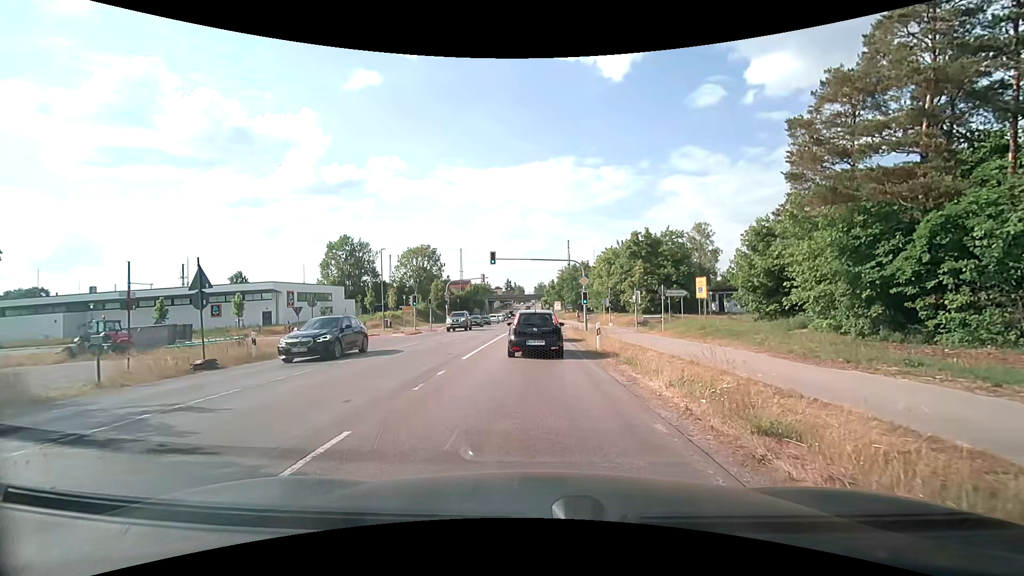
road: secondary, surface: asphalt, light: Day
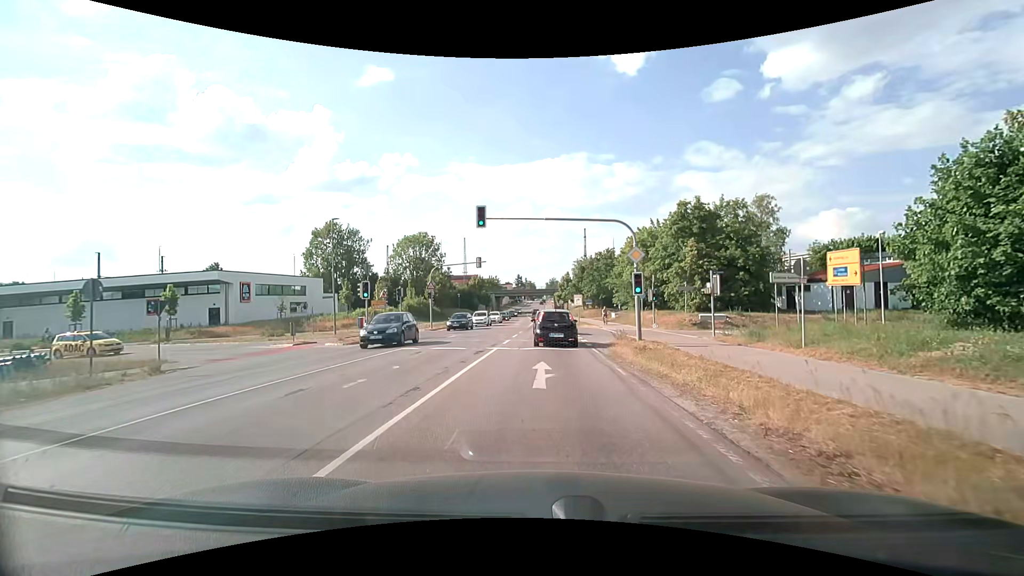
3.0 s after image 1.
(-0.1, +16.1) m; 0°
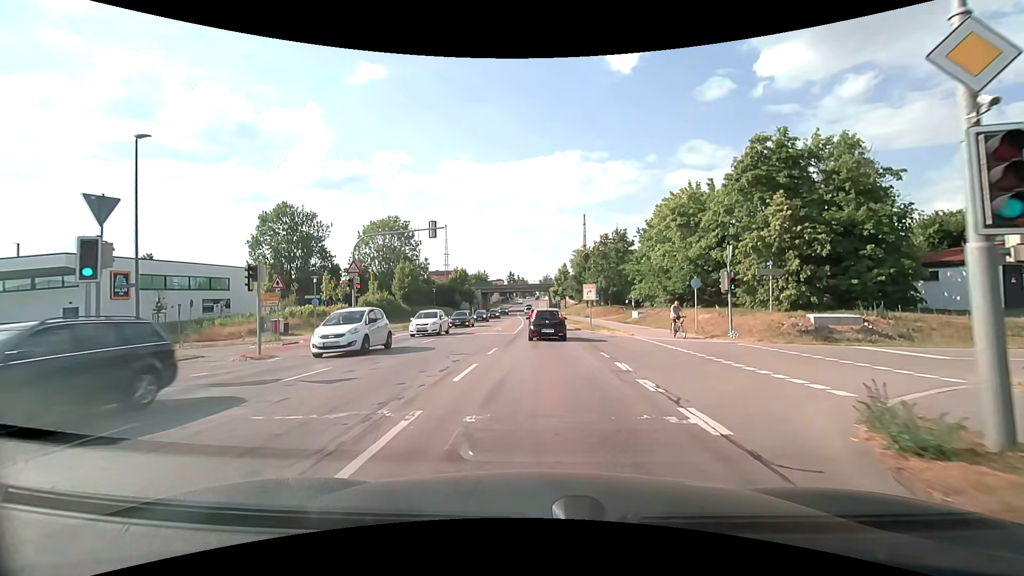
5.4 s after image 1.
(-0.1, +17.9) m; 0°
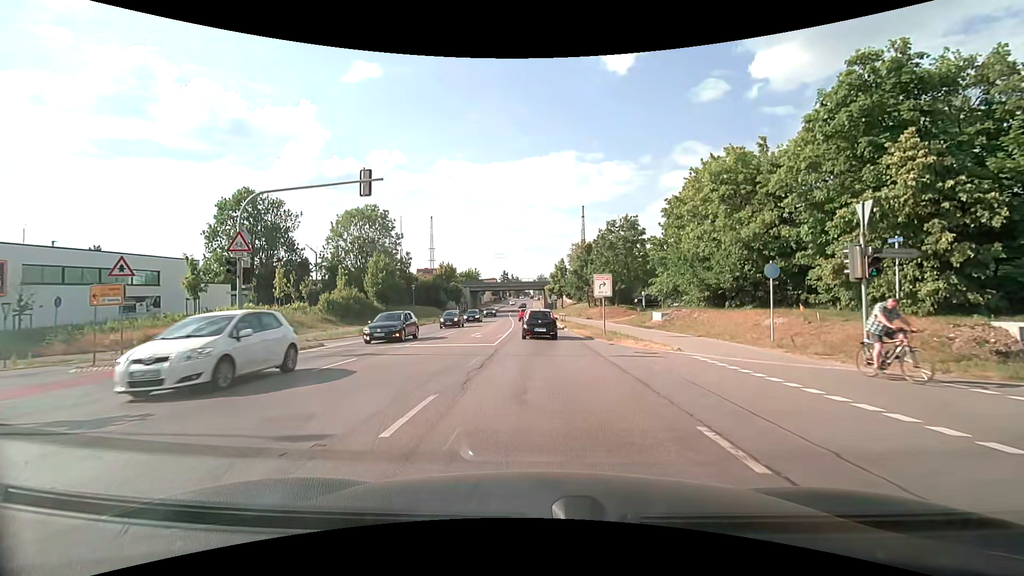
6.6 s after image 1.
(+0.1, +10.3) m; +1°
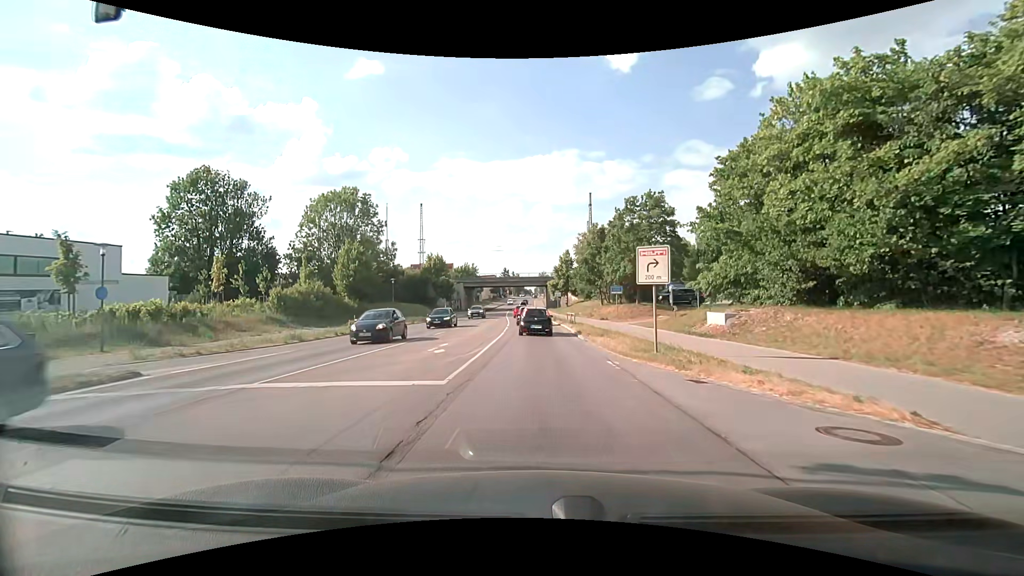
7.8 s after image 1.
(-0.1, +11.0) m; 0°
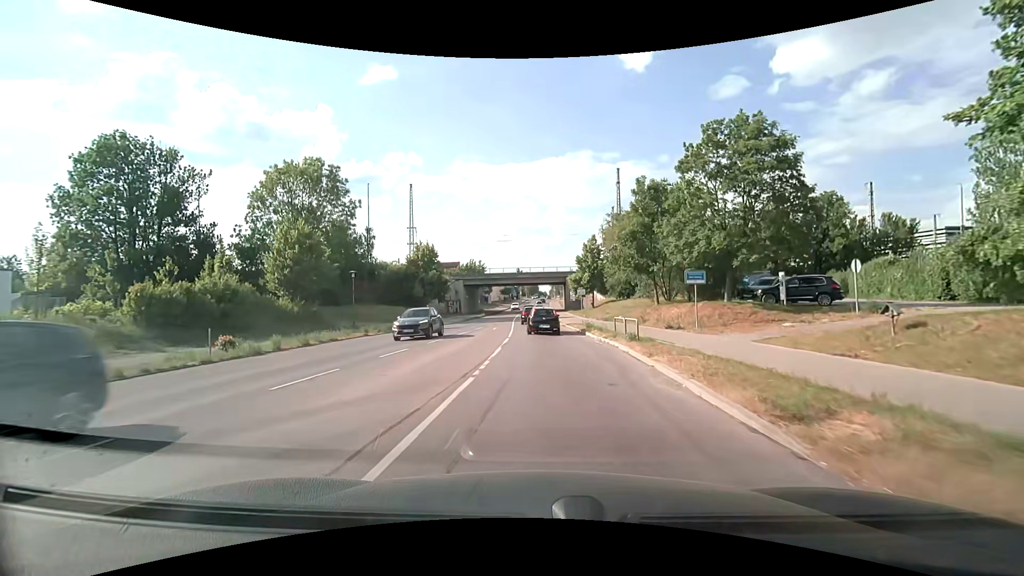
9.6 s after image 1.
(-0.4, +17.9) m; -2°
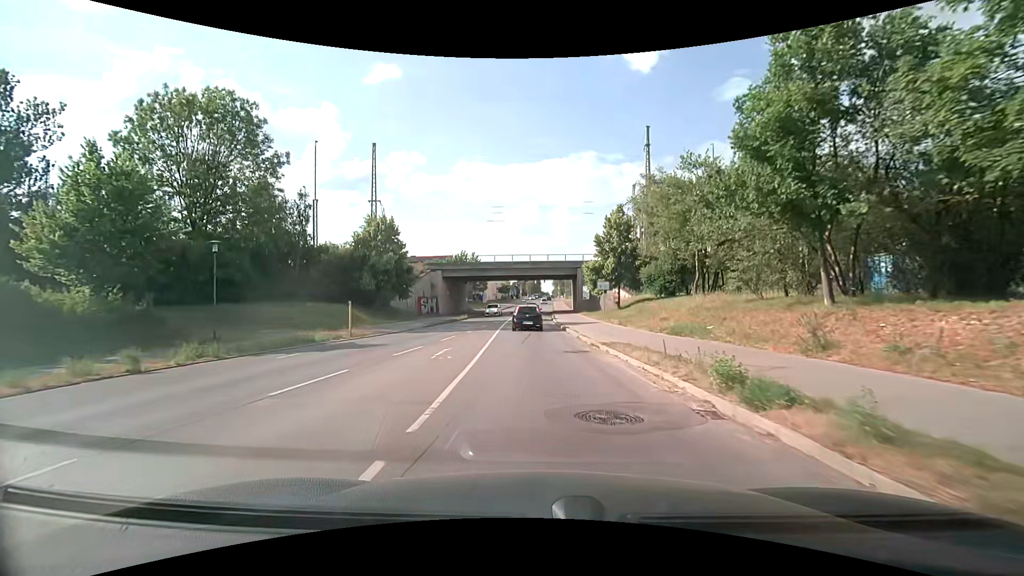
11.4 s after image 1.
(+0.1, +19.1) m; 0°
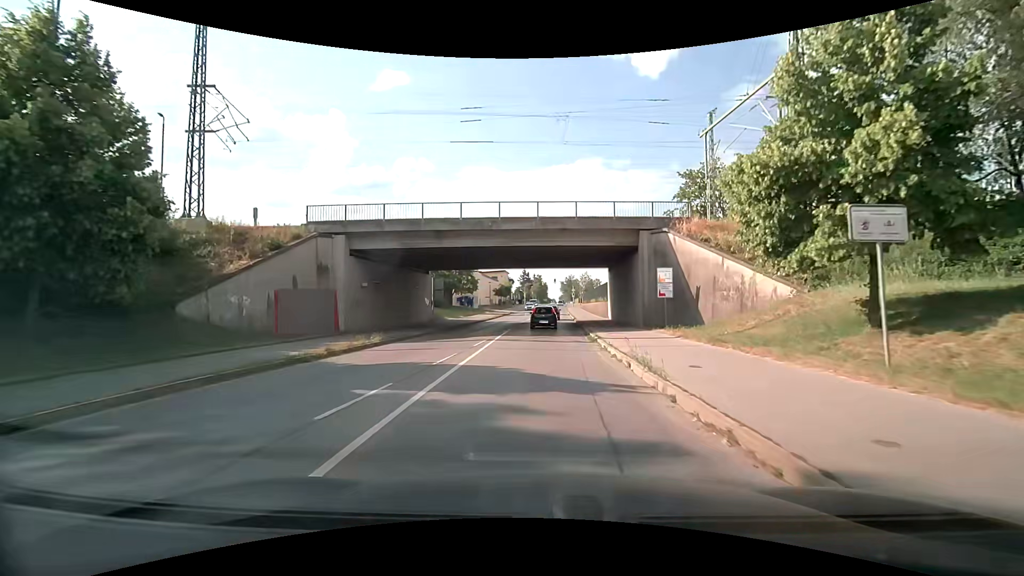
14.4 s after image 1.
(-0.4, +32.4) m; 0°
(0, +10) (0, +20) (0, +30) (+1, +40) (0, +50) (+1, +60) (+1, +70) (+1, +80) (+2, +90) (+3, +100) m
